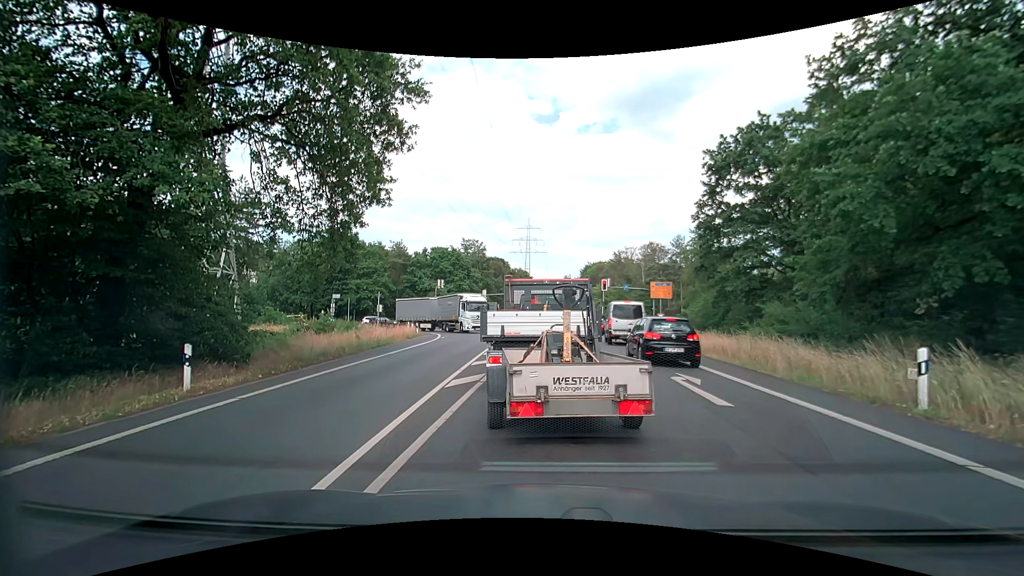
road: secondary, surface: asphalt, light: Day
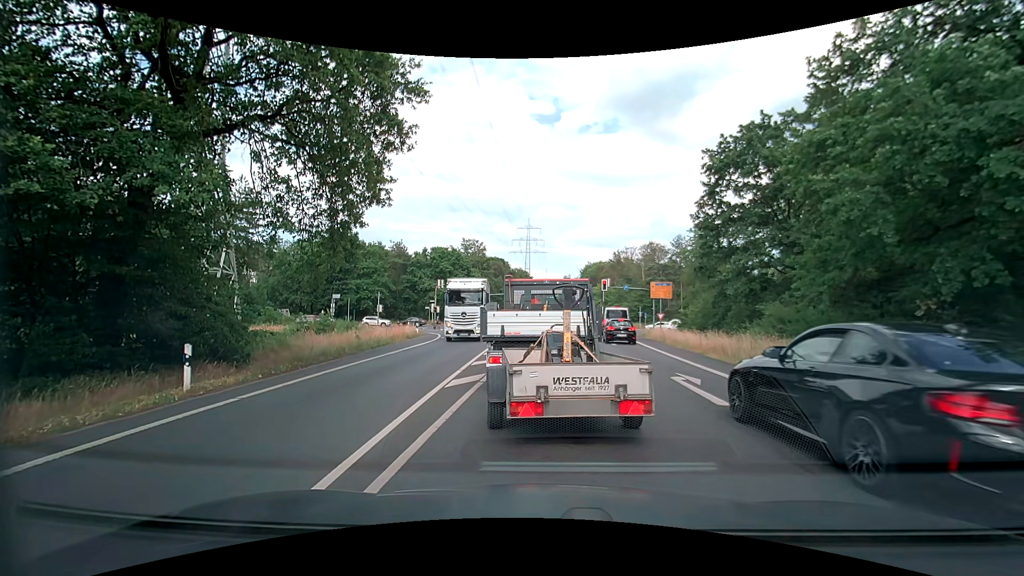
(0.0, 0.0) m; 0°
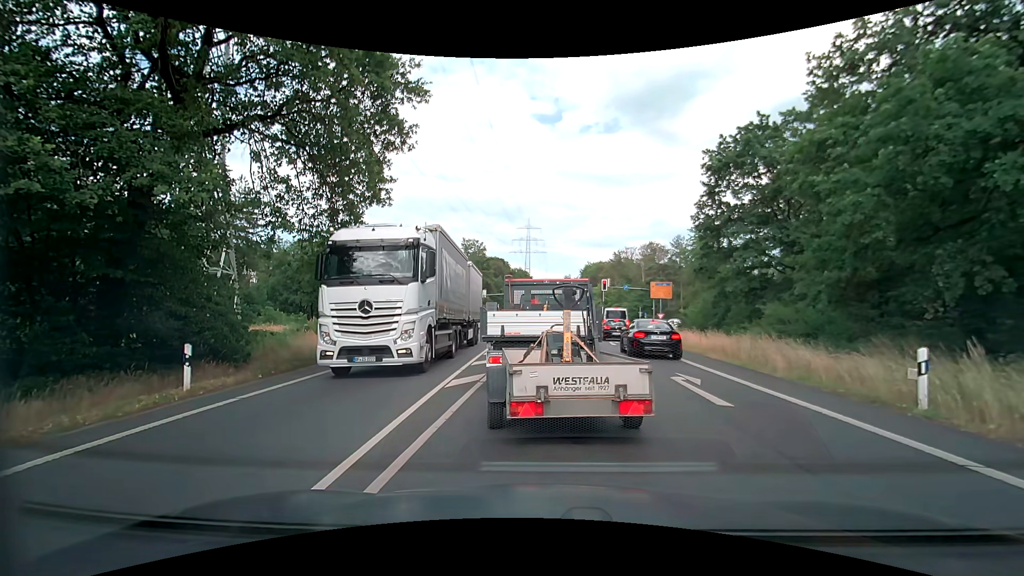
(0.0, 0.0) m; 0°
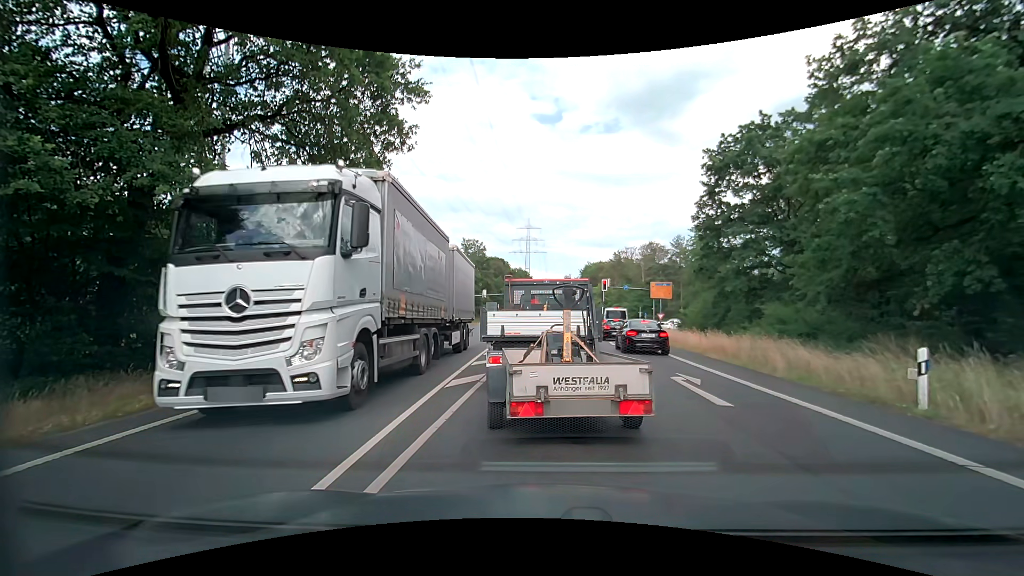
(0.0, 0.0) m; 0°
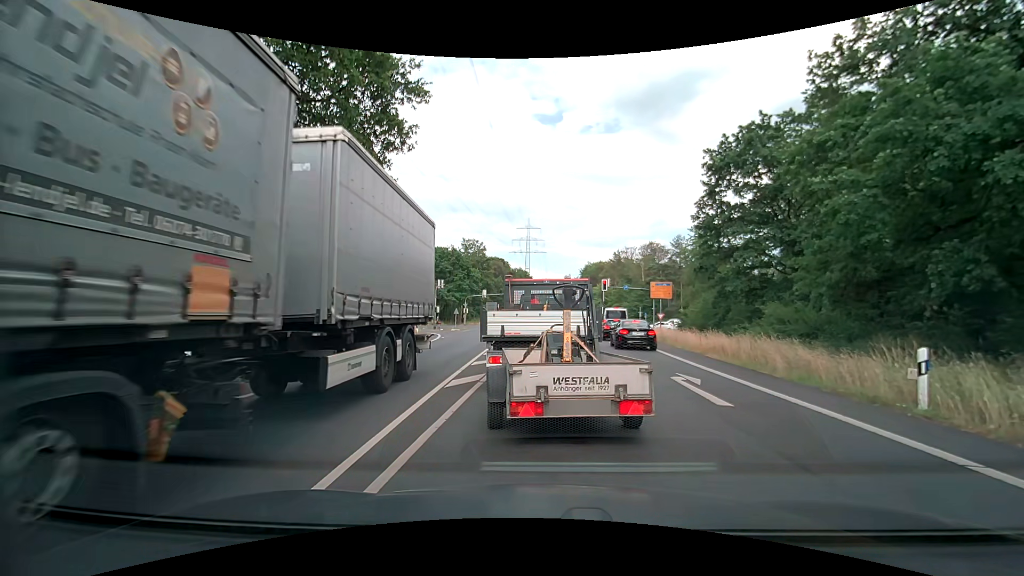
(0.0, 0.0) m; 0°
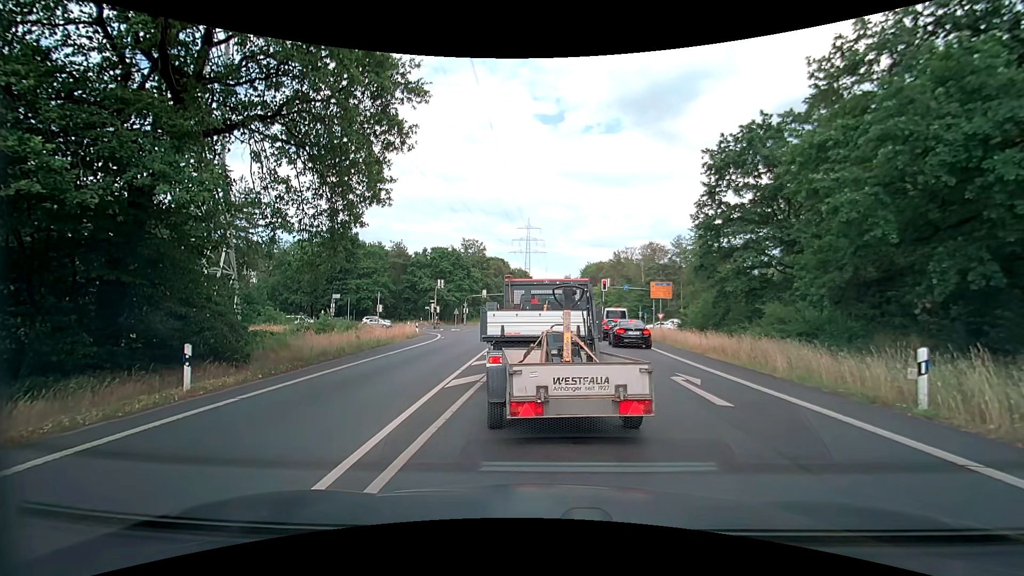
(0.0, 0.0) m; 0°
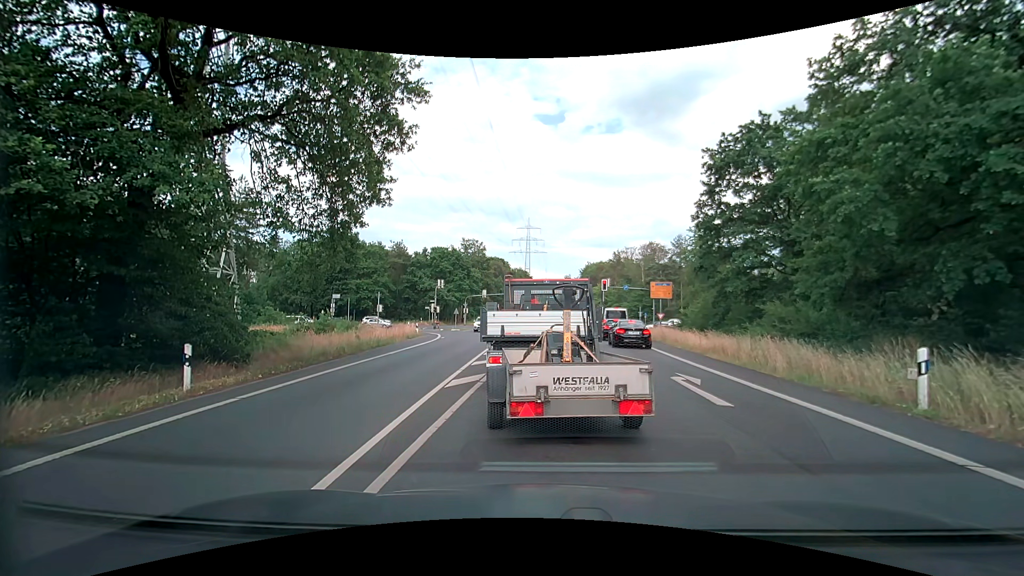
(0.0, 0.0) m; 0°
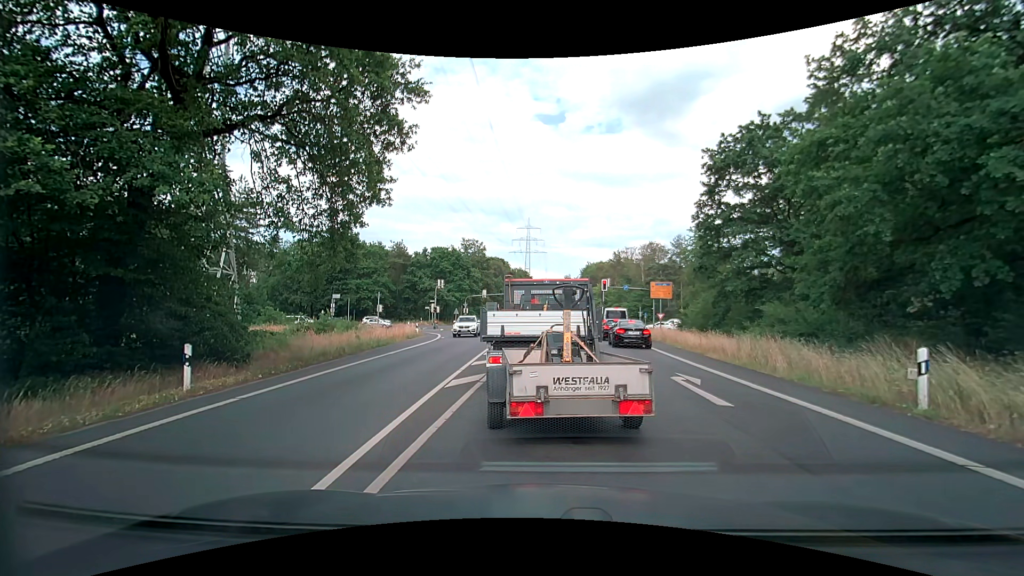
(0.0, 0.0) m; 0°
